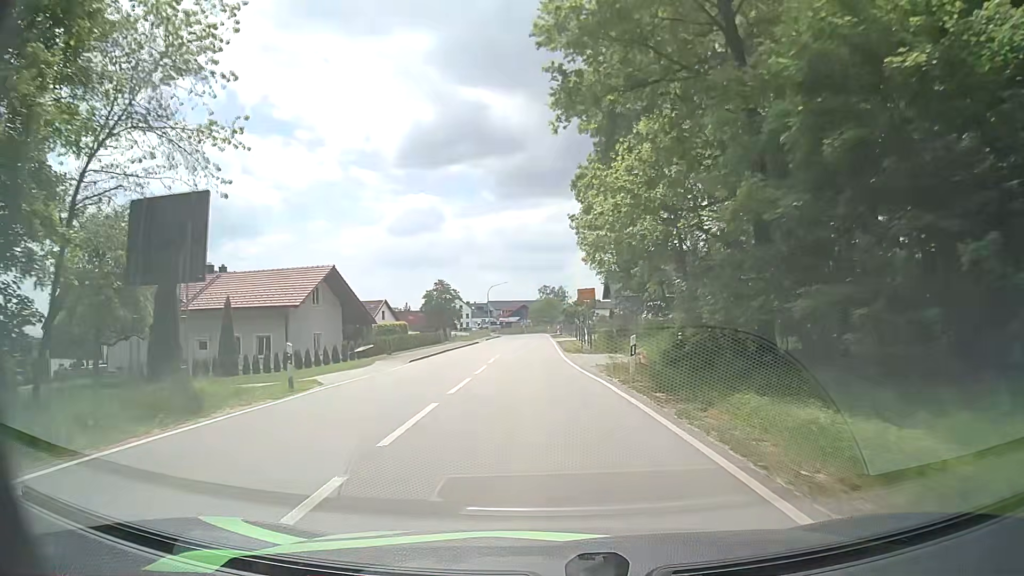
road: secondary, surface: asphalt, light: Day
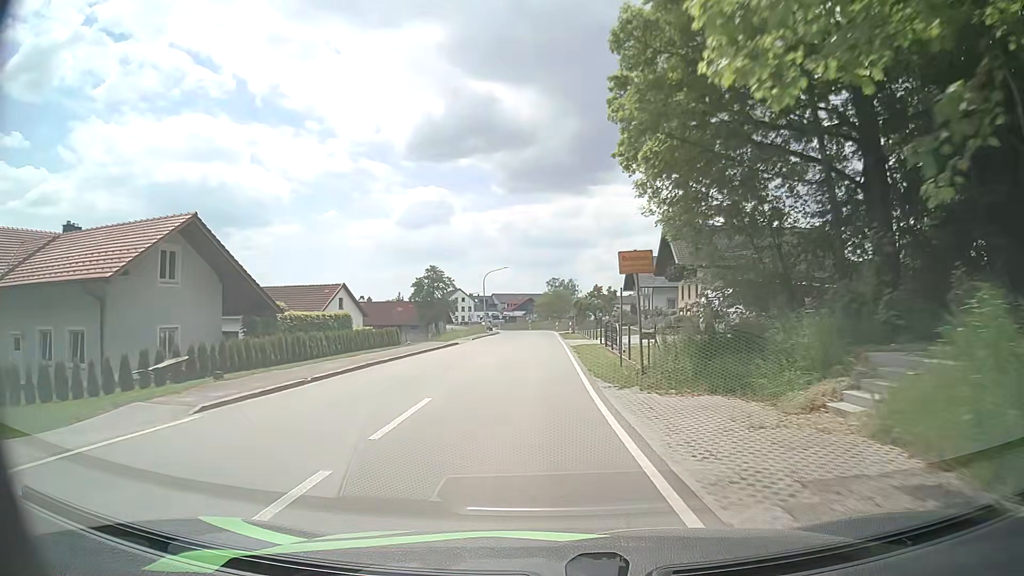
(-0.3, +17.2) m; -2°
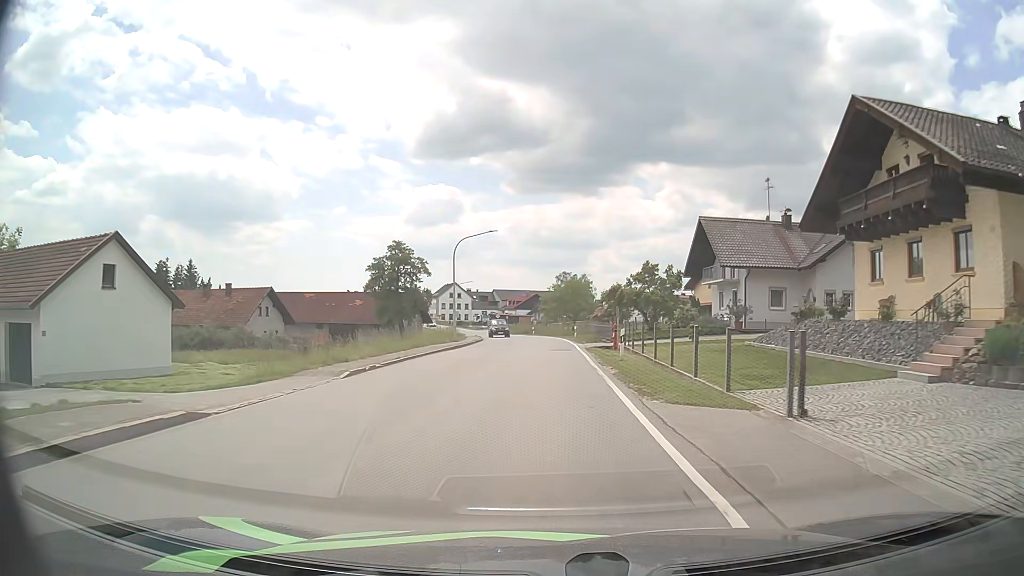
(-0.1, +31.6) m; 0°
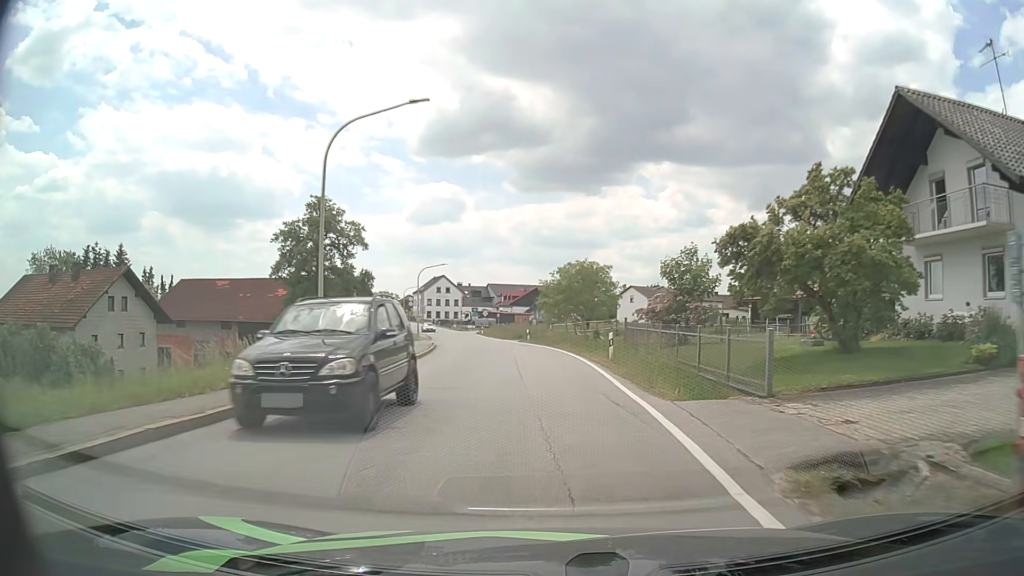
(+0.1, +27.4) m; 0°
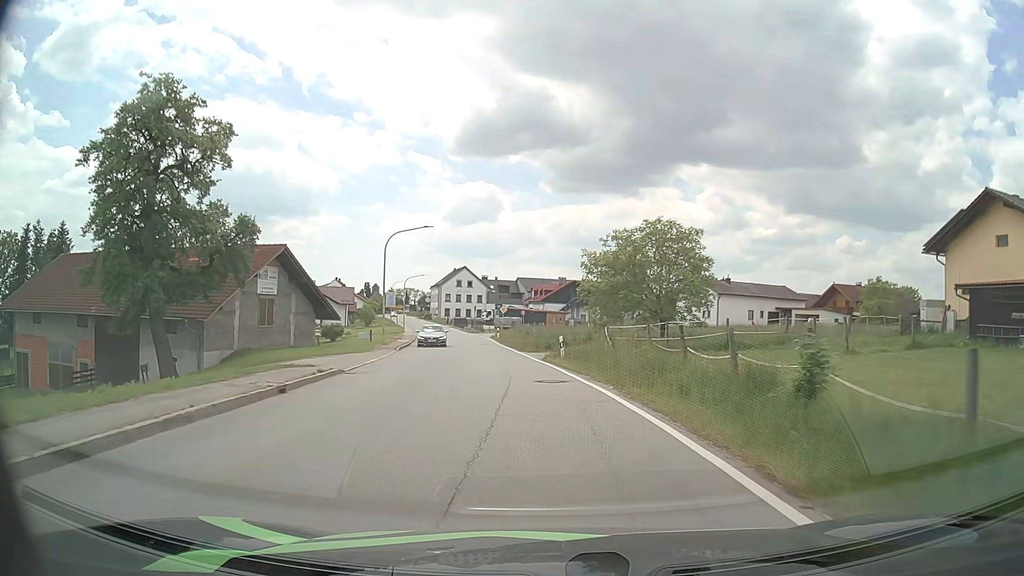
(-0.5, +26.5) m; -3°
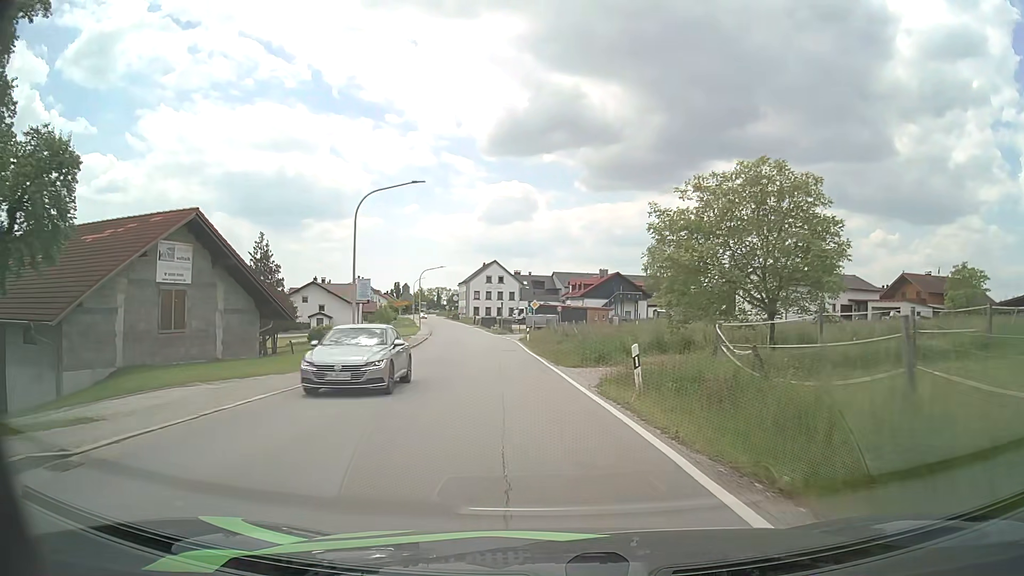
(-0.4, +13.7) m; -3°
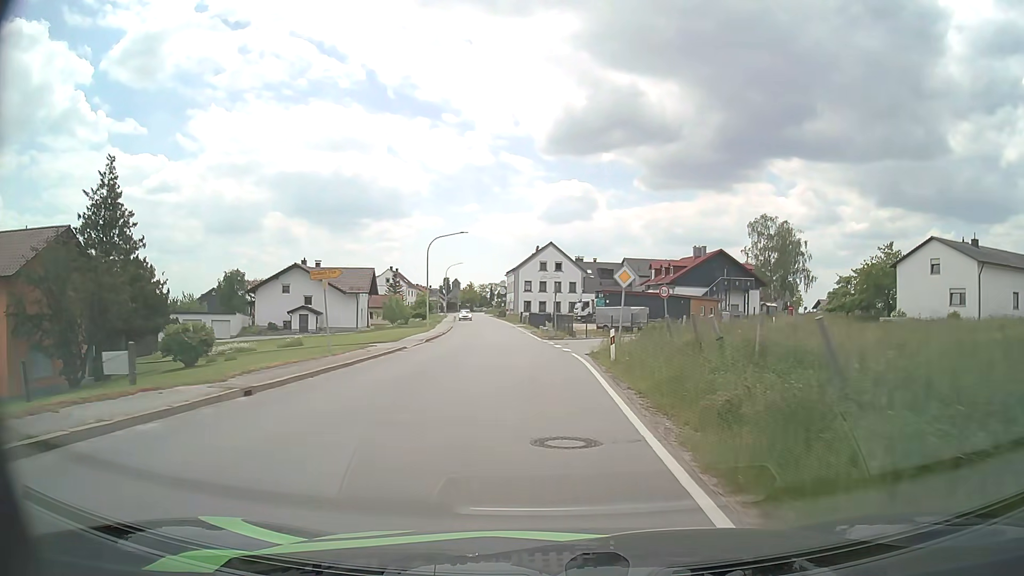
(-1.4, +29.1) m; -5°
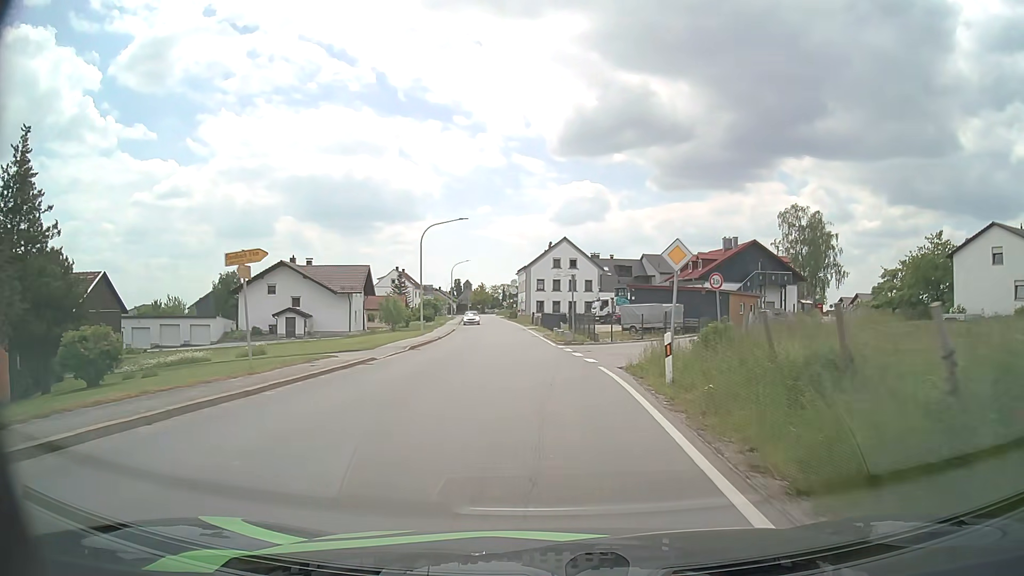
(0.0, +7.6) m; -1°
(0, +10) (0, +20) (-1, +30) (-2, +40) (-3, +50) (-4, +60) (-5, +70) (-6, +80) (-7, +90) (-8, +100) m
